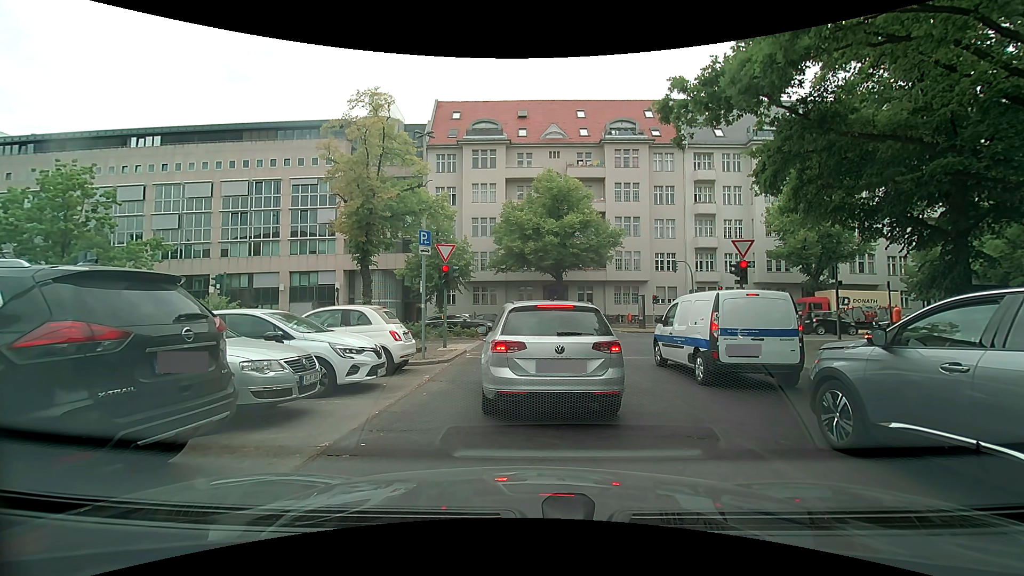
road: tertiary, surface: asphalt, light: Day
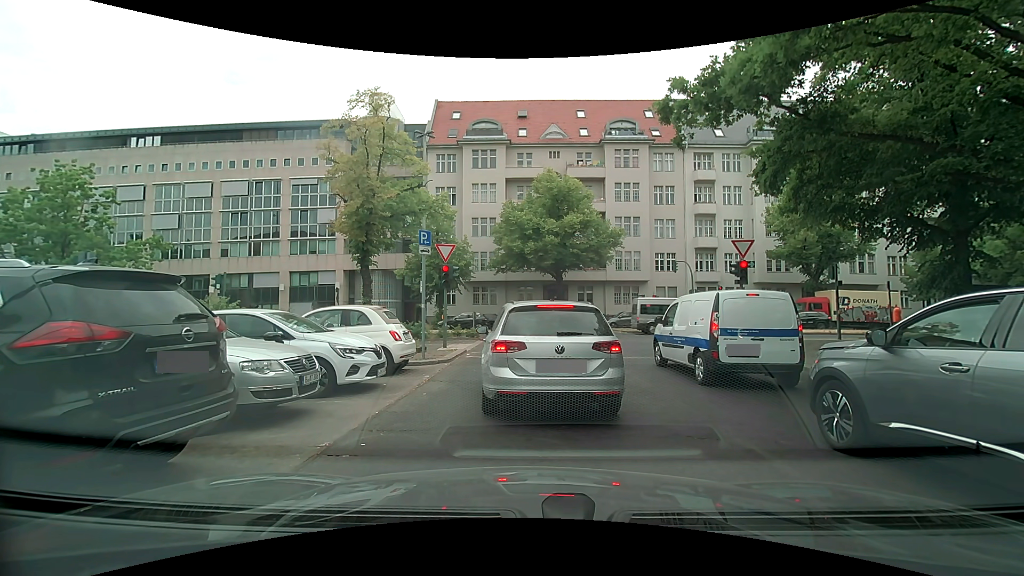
(0.0, 0.0) m; 0°
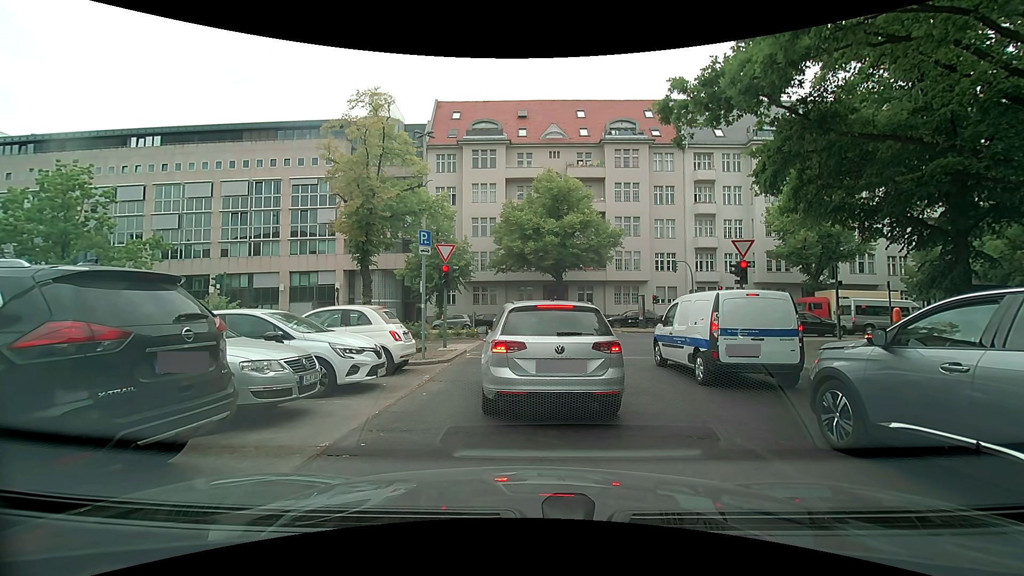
(0.0, 0.0) m; 0°
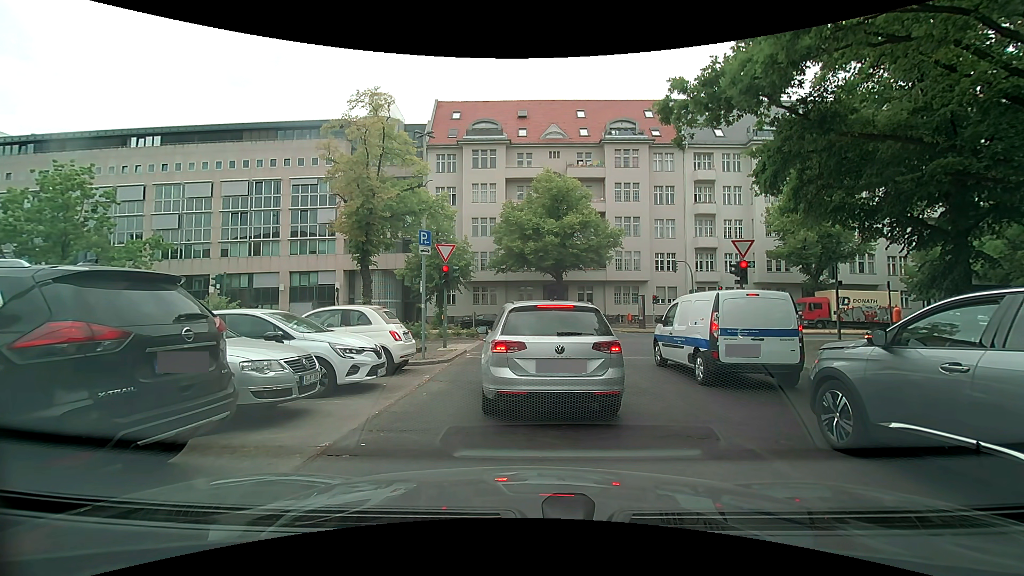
(0.0, 0.0) m; 0°
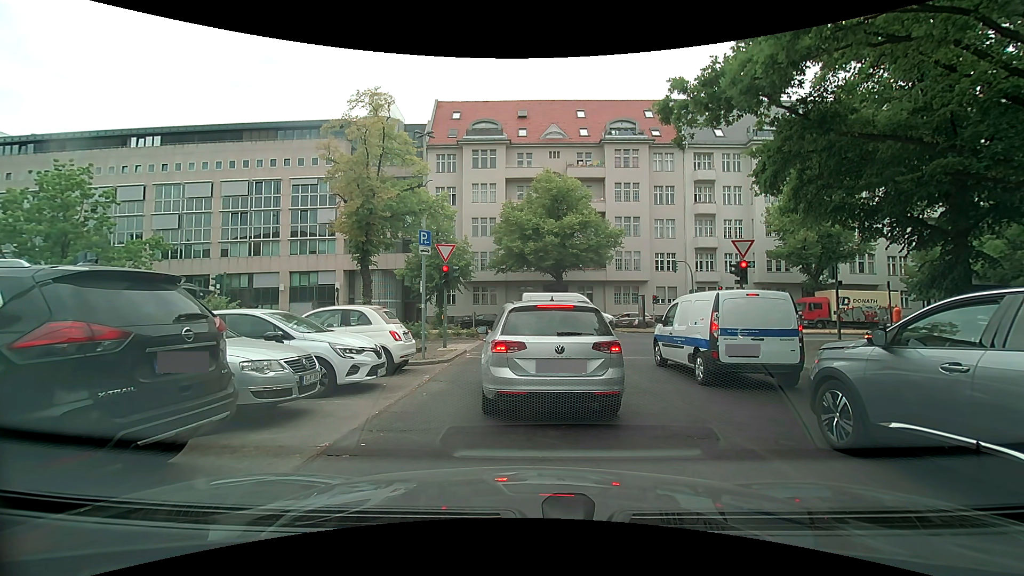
(0.0, 0.0) m; 0°
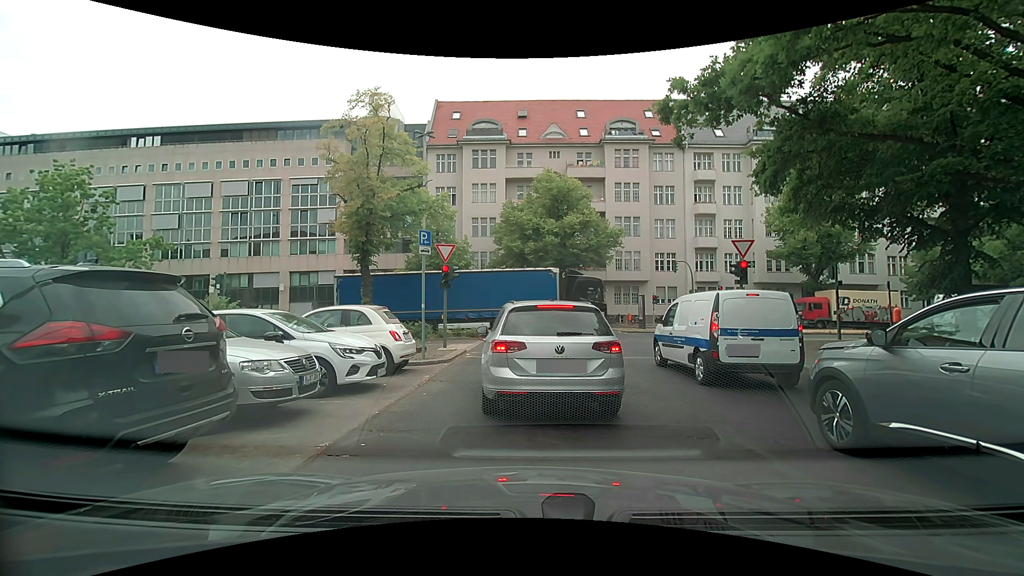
(0.0, 0.0) m; 0°
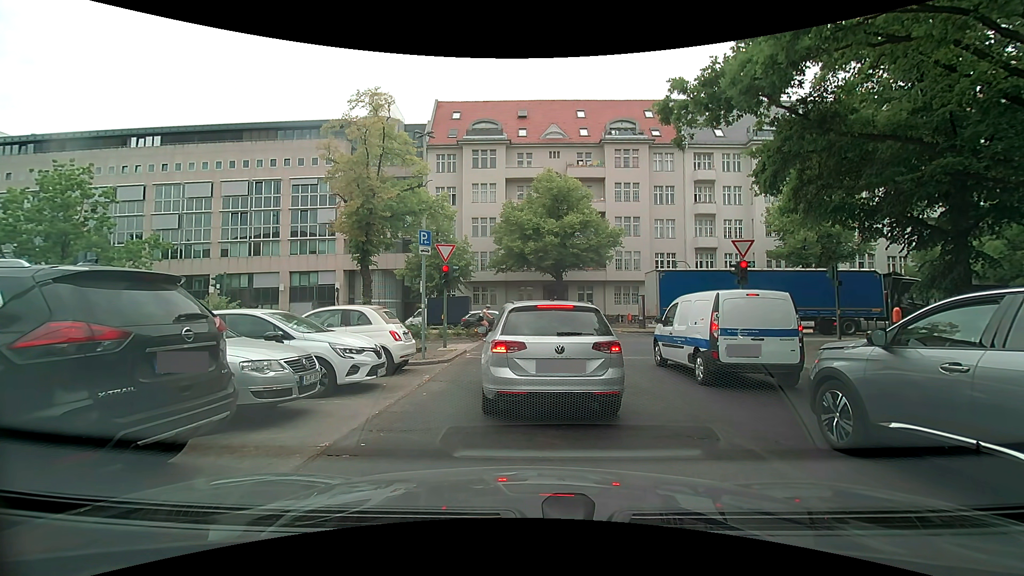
(0.0, 0.0) m; 0°
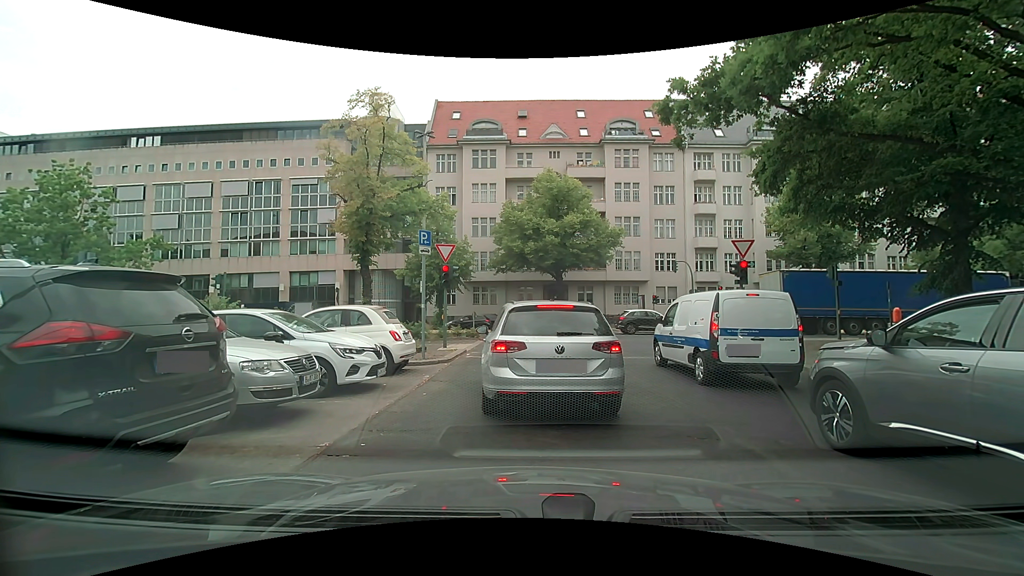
(0.0, 0.0) m; 0°
